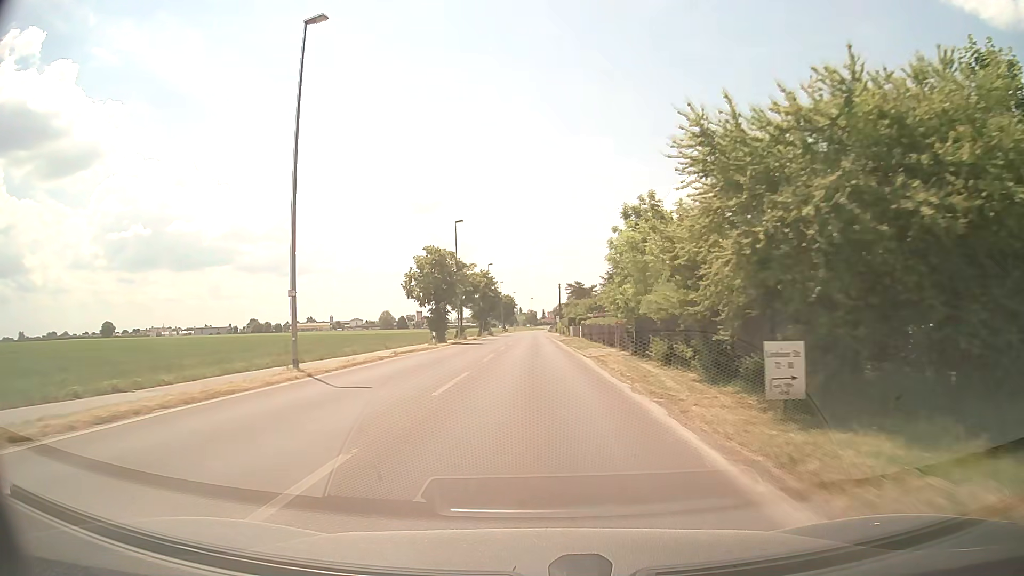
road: secondary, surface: asphalt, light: Day
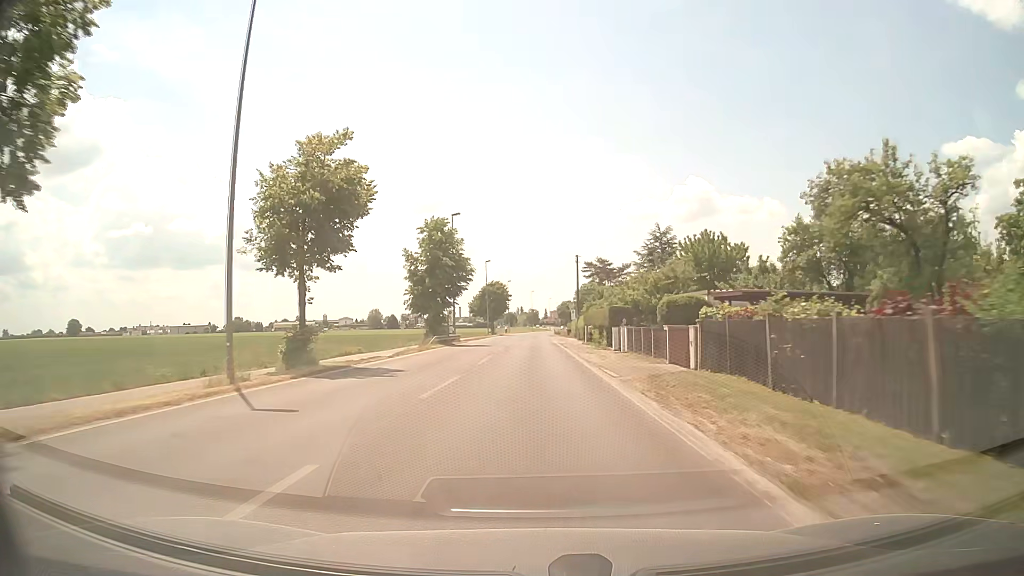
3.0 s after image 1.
(+0.1, +49.2) m; 0°
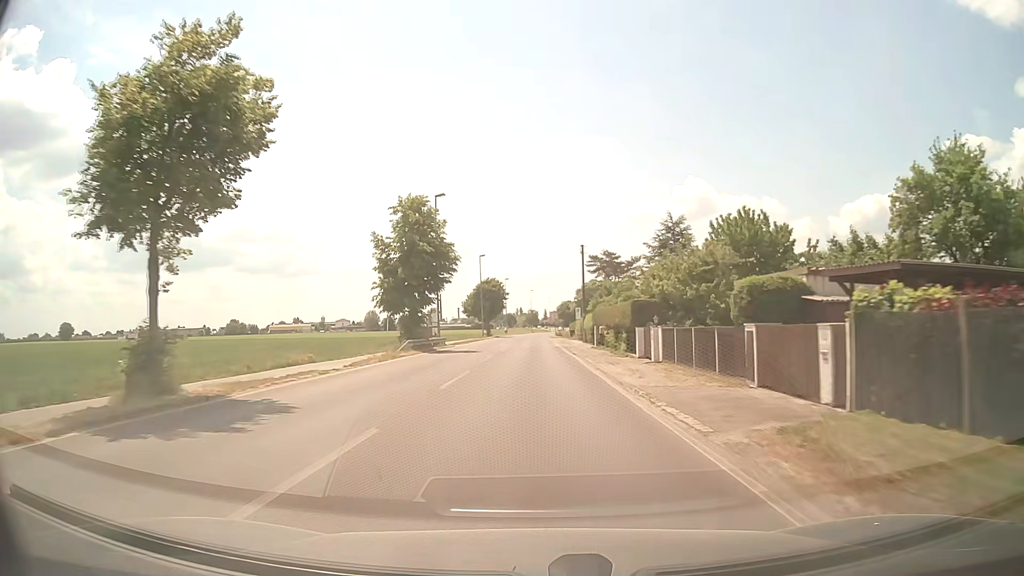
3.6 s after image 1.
(0.0, +9.6) m; 0°
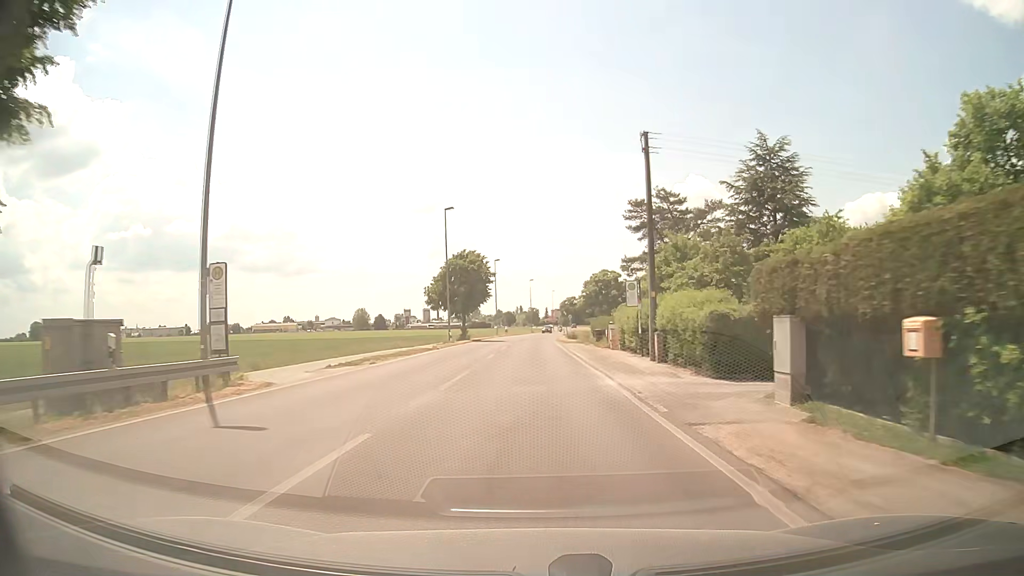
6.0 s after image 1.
(0.0, +36.9) m; 0°
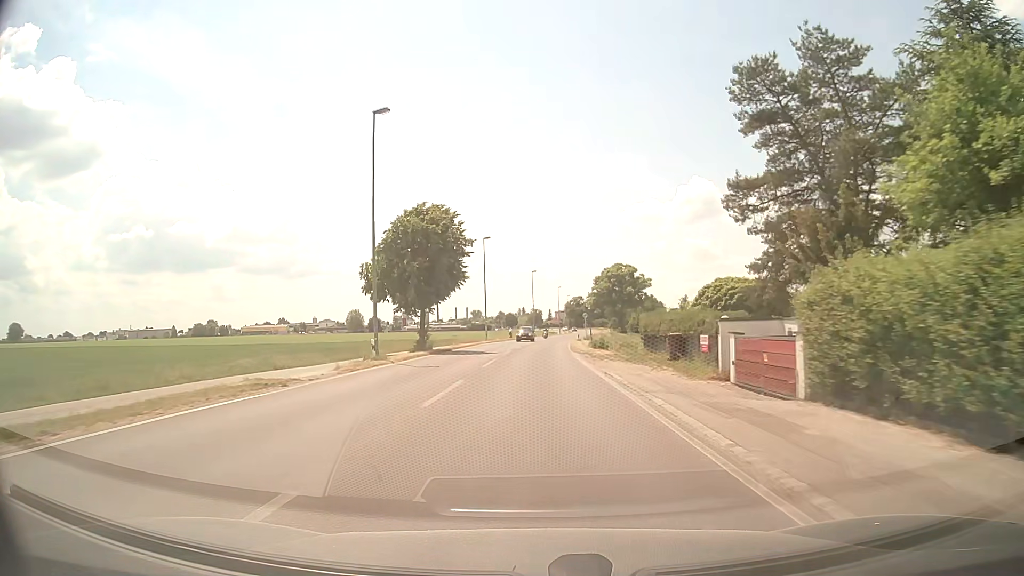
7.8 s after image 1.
(-0.1, +27.5) m; 0°
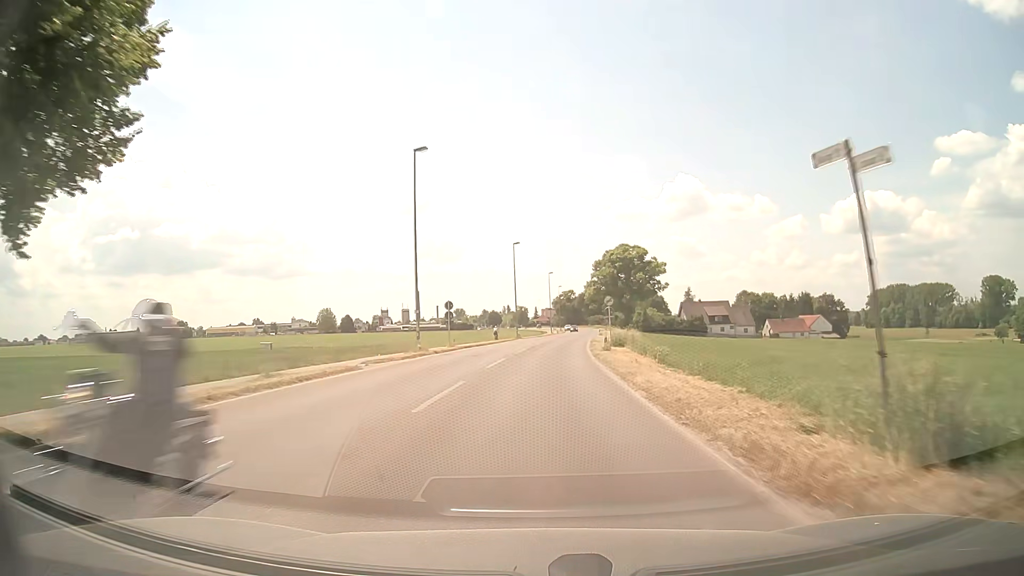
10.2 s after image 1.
(+0.2, +37.6) m; +1°
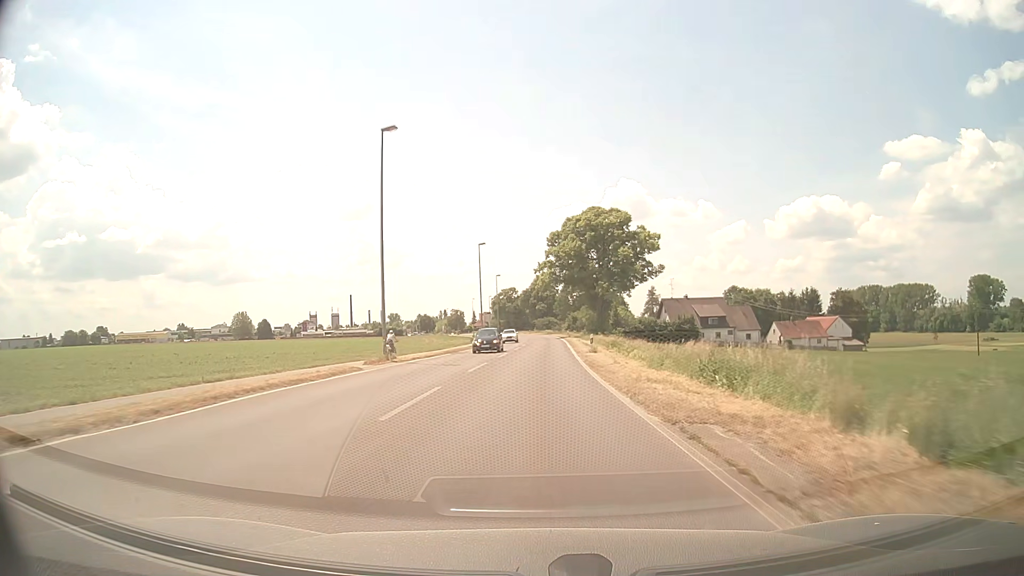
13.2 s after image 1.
(+1.9, +49.5) m; +5°
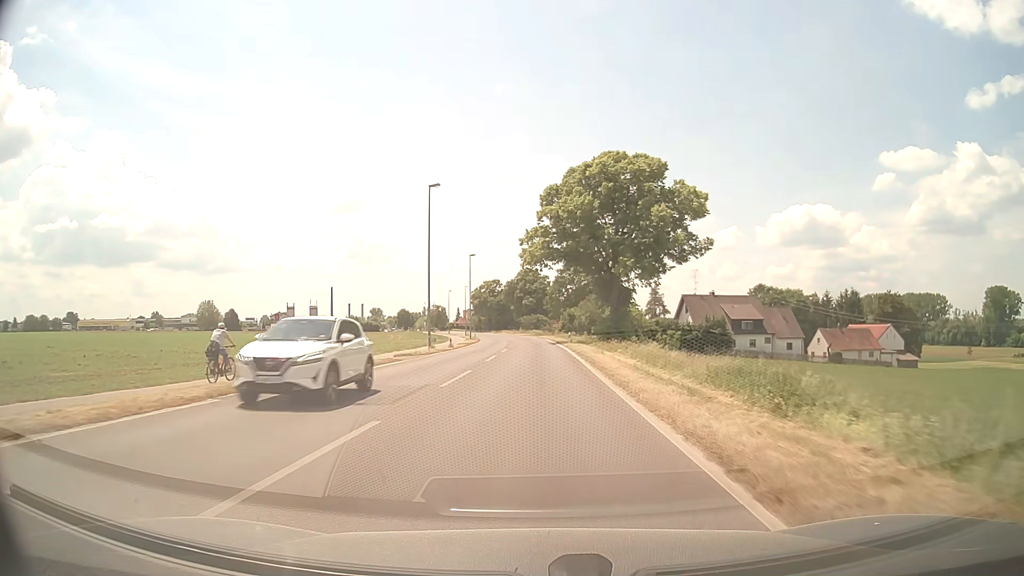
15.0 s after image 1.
(+0.4, +30.9) m; +1°
(0, +10) (0, +20) (0, +30) (0, +40) (0, +50) (0, +60) (0, +70) (0, +80) (-1, +90) (-2, +100) m
